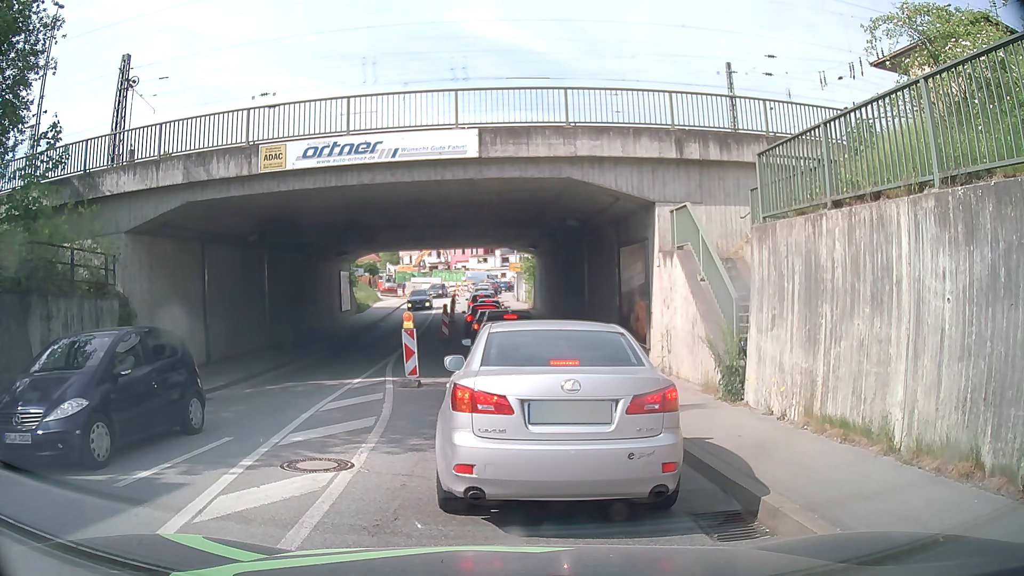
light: Day
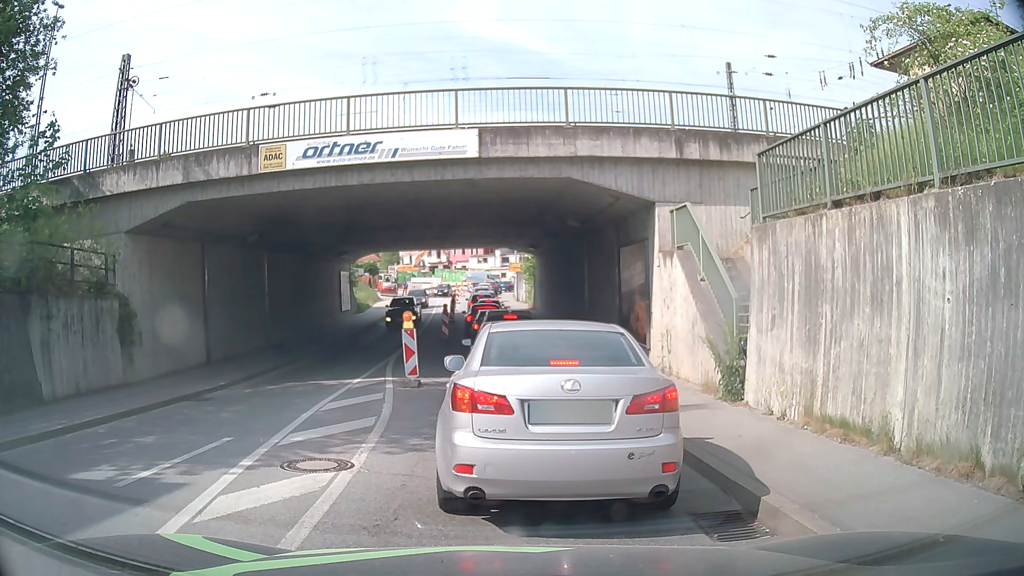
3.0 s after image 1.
(0.0, 0.0) m; 0°
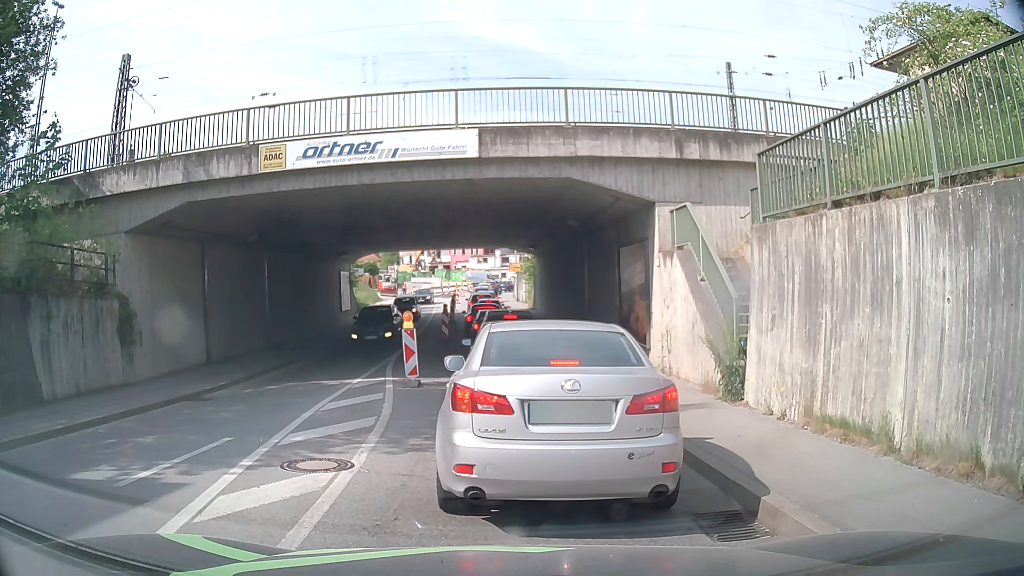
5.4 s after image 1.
(0.0, 0.0) m; 0°
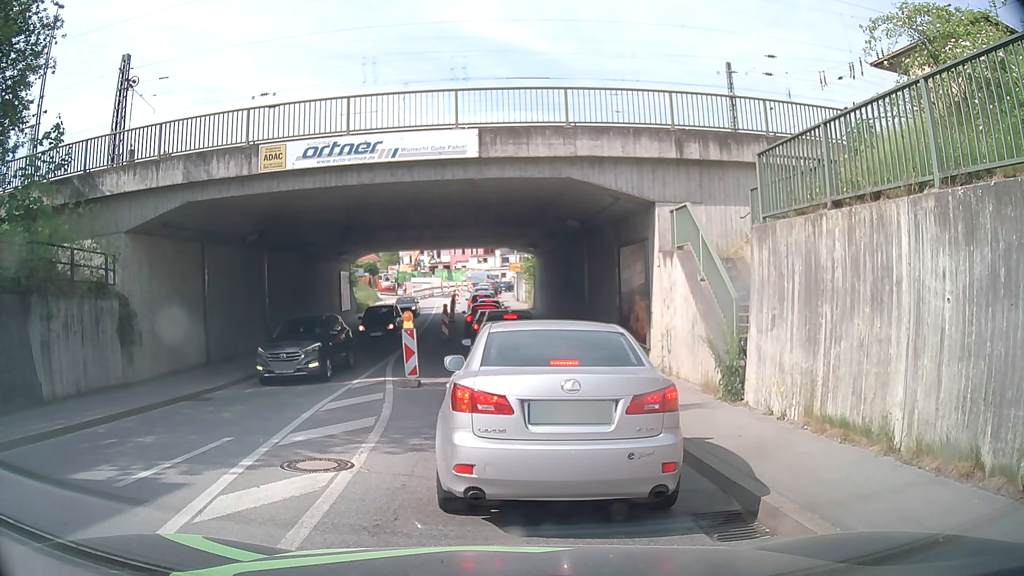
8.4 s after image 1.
(0.0, 0.0) m; 0°
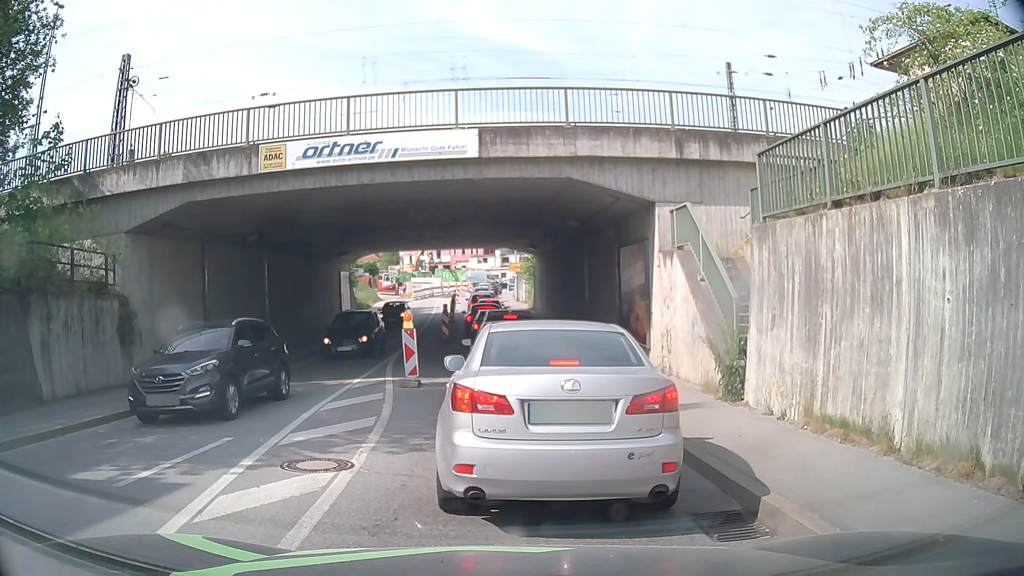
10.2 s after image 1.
(0.0, 0.0) m; 0°
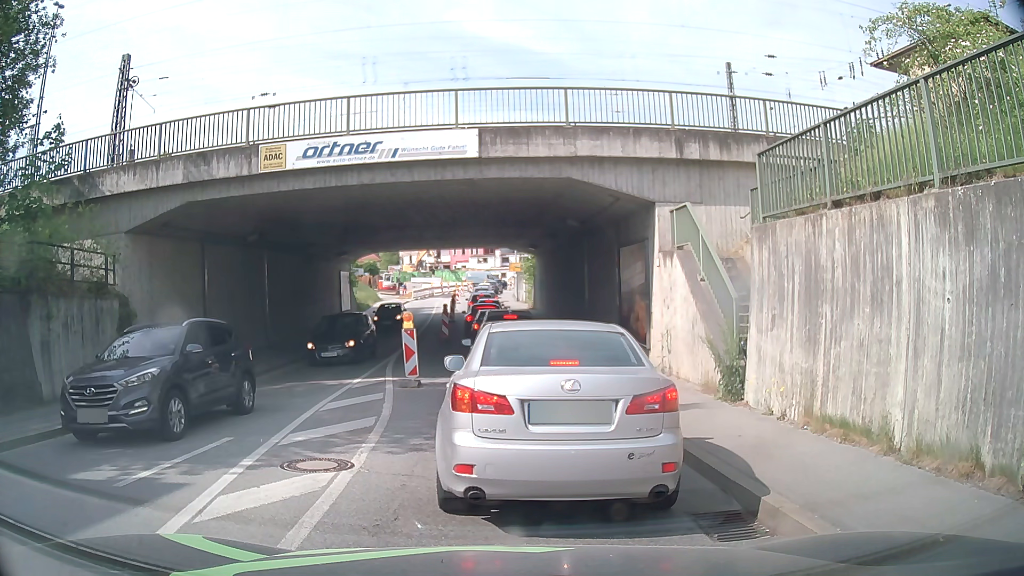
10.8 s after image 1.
(0.0, 0.0) m; 0°
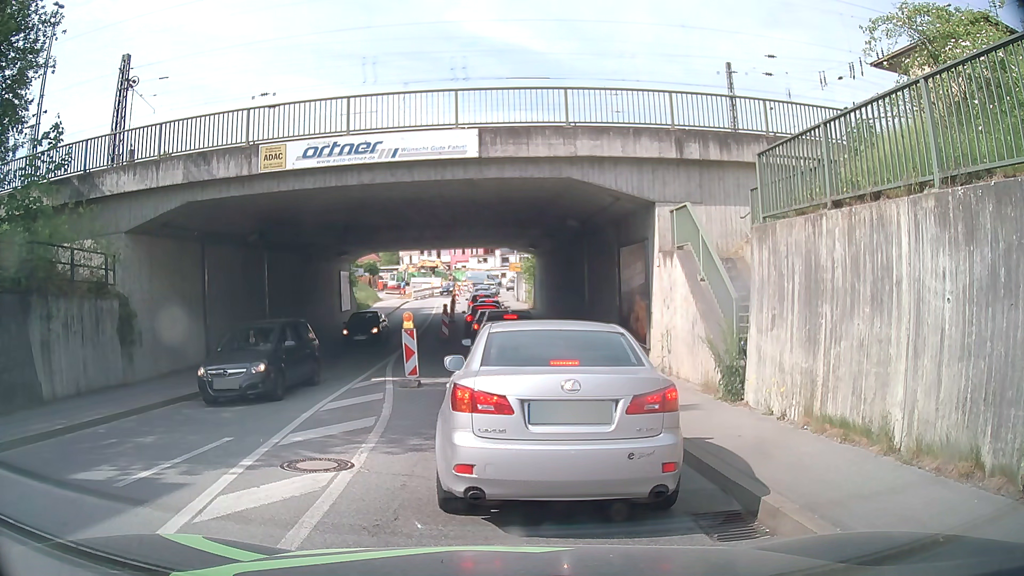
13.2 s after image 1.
(0.0, 0.0) m; 0°
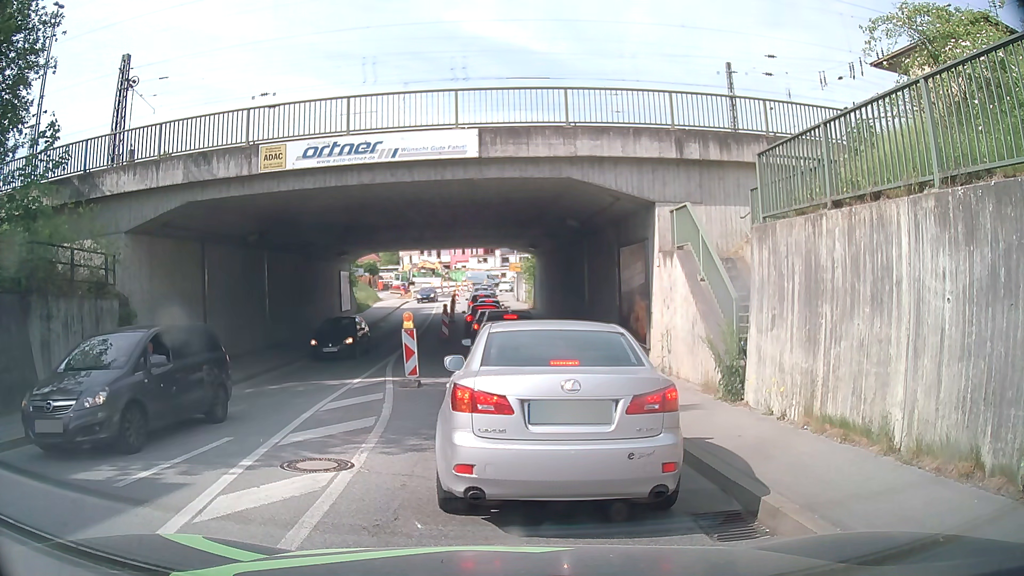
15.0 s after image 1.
(0.0, 0.0) m; 0°
